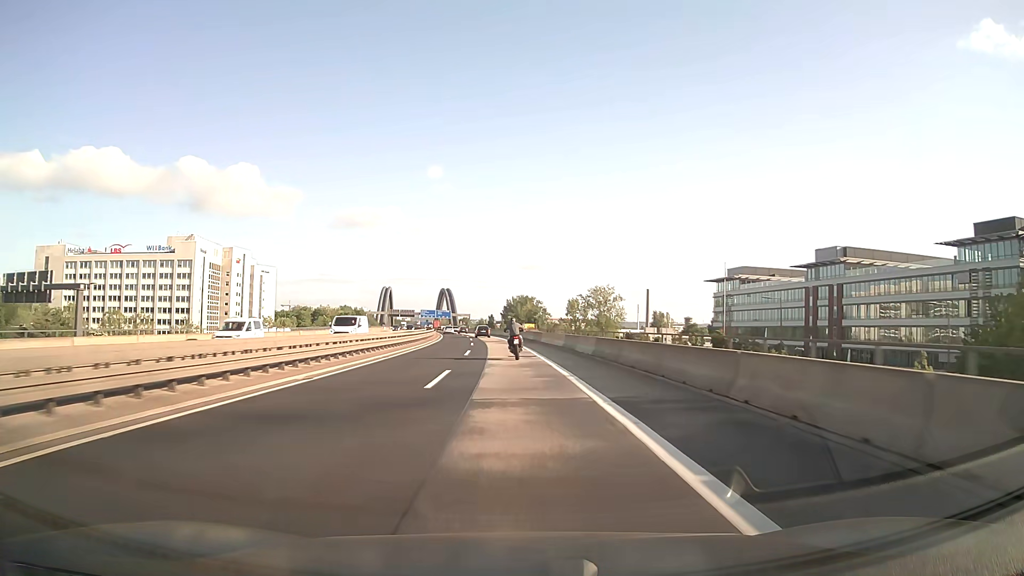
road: motorway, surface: asphalt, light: Day
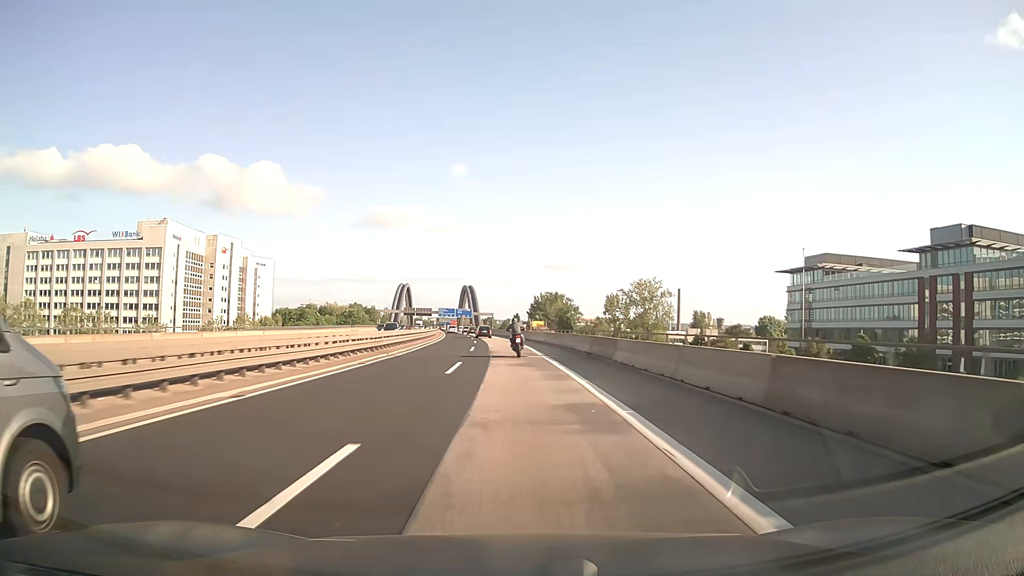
(-0.6, +31.6) m; -2°
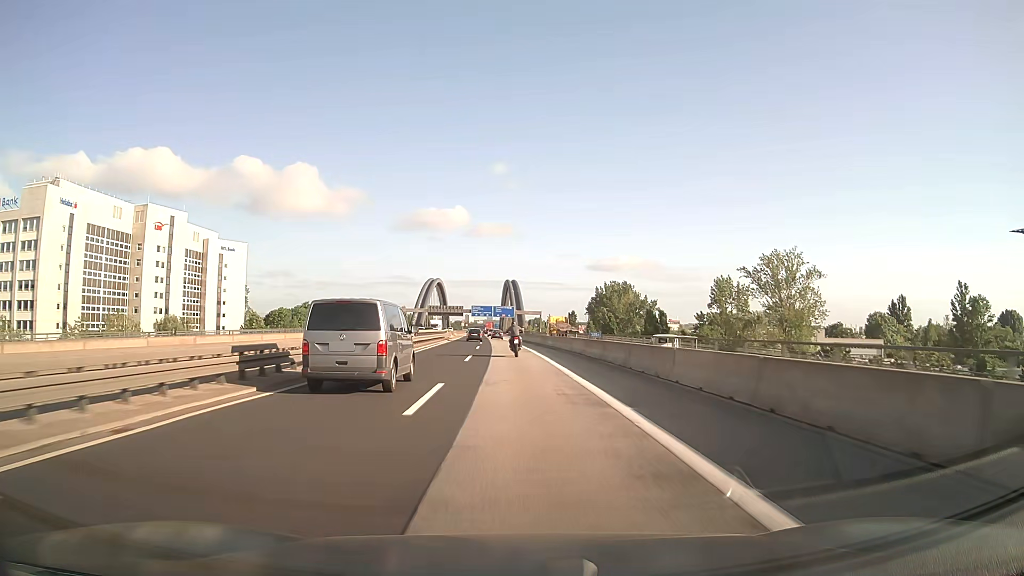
(-2.2, +62.7) m; -4°
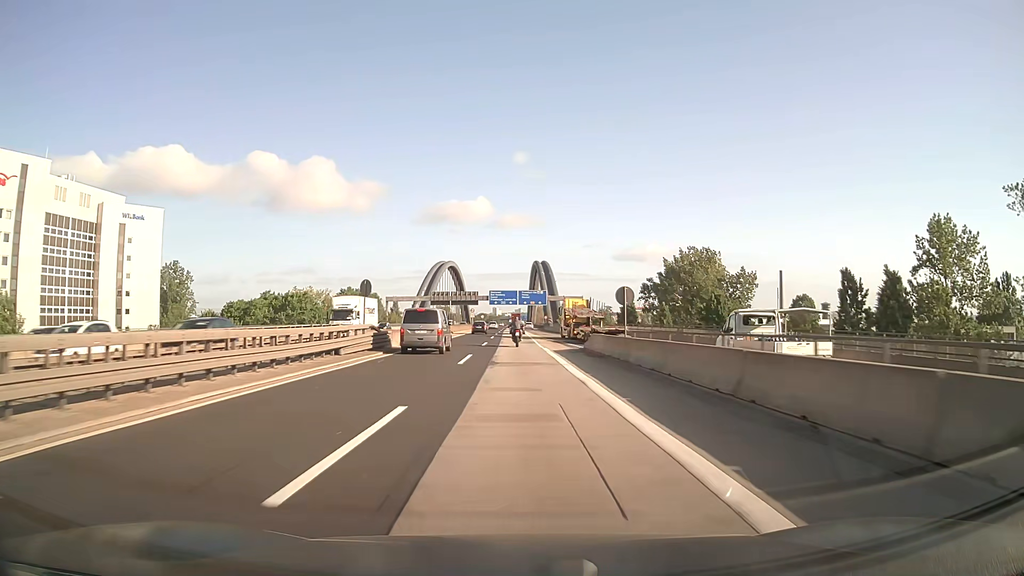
(-1.5, +58.9) m; -2°
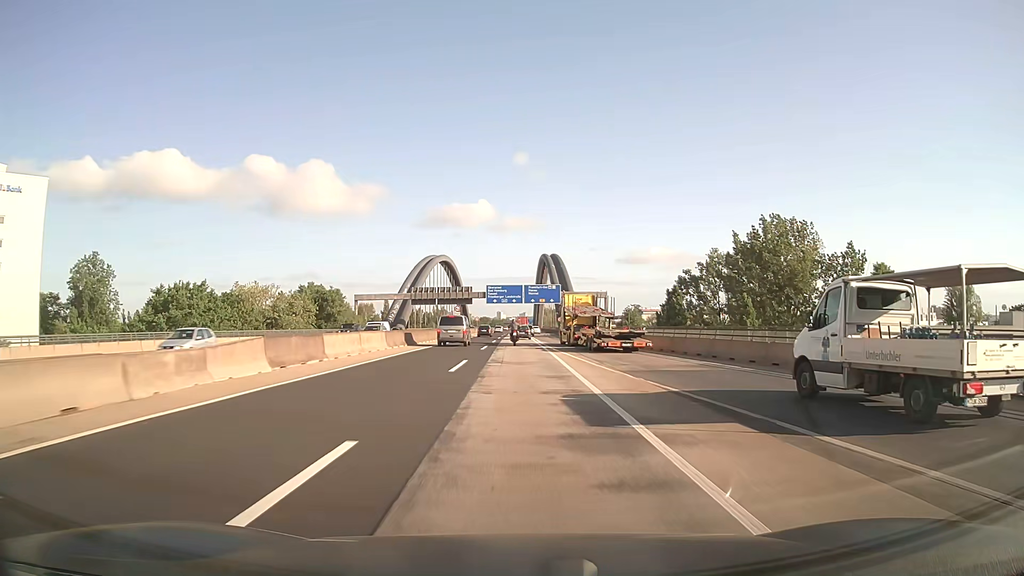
(-0.3, +39.0) m; -1°
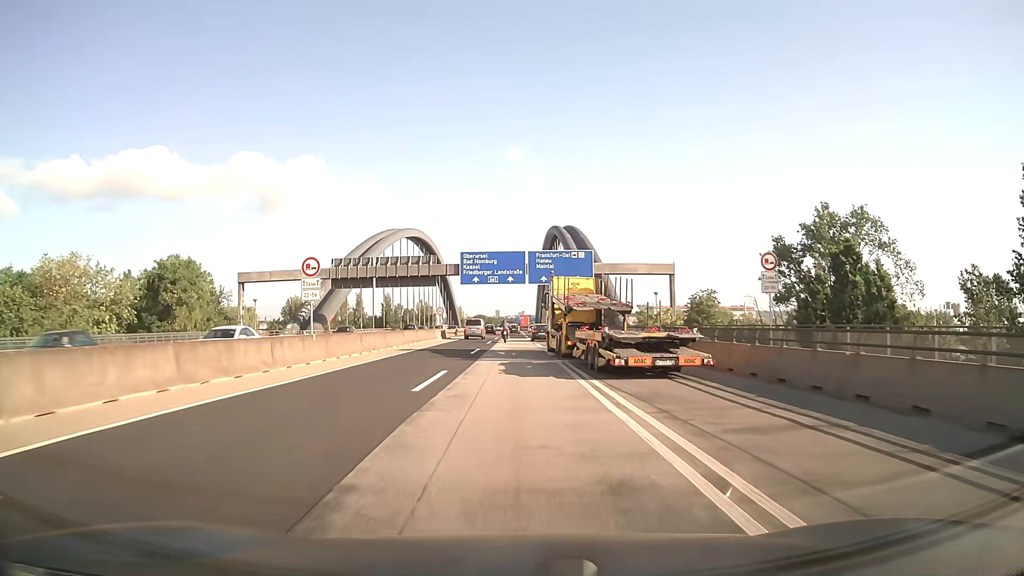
(0.0, +59.3) m; 0°
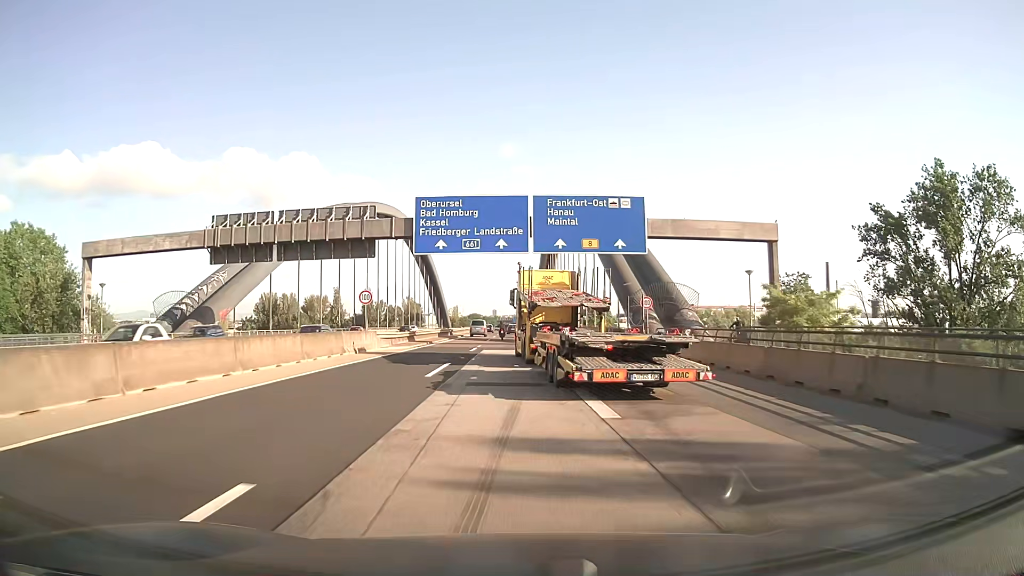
(+0.1, +32.1) m; 0°
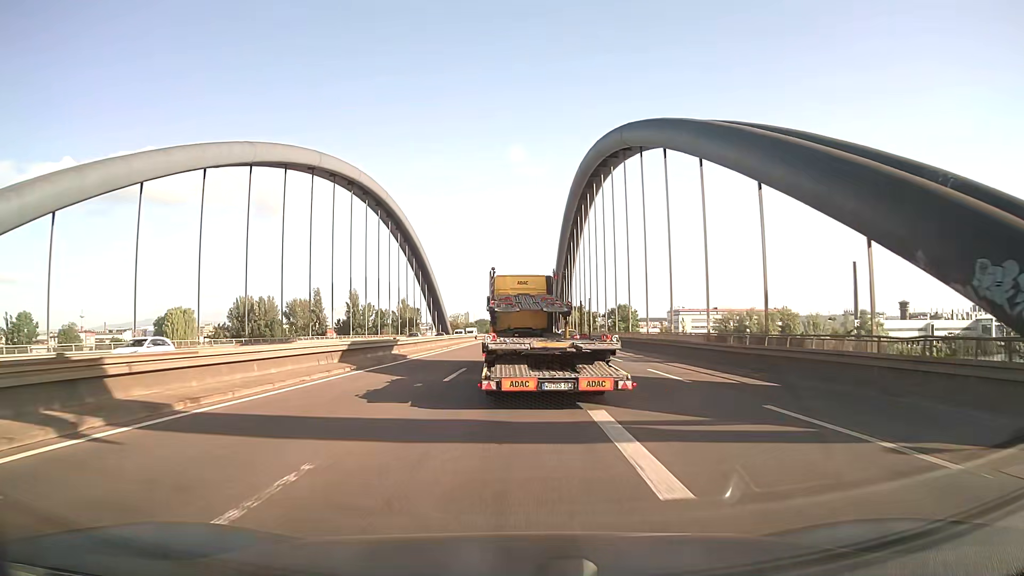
(-0.3, +40.0) m; -1°
(0, +10) (0, +20) (0, +30) (0, +40) (0, +50) (0, +60) (+1, +70) (+1, +80) (+1, +90) (+2, +100) m
